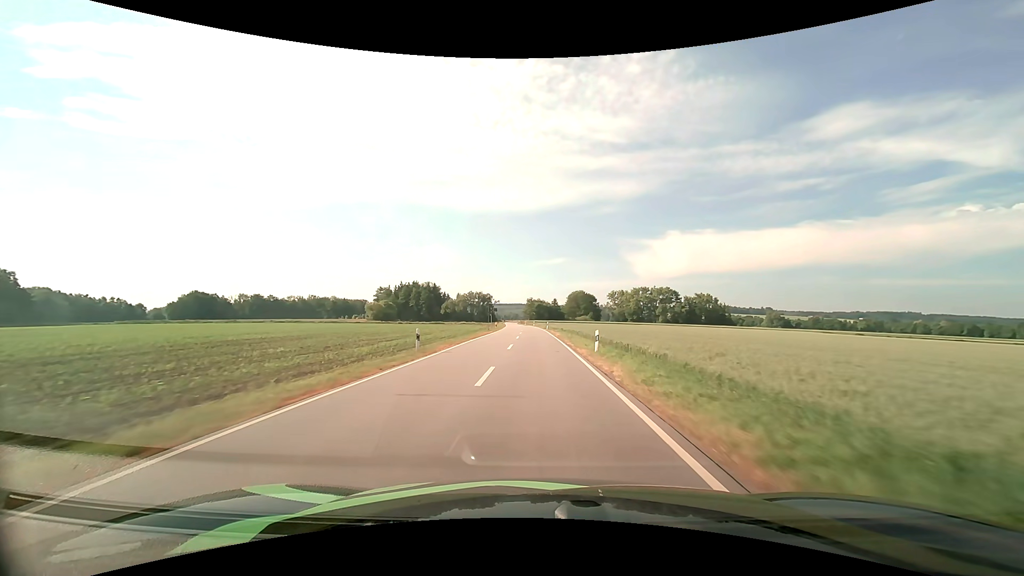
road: tertiary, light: Day
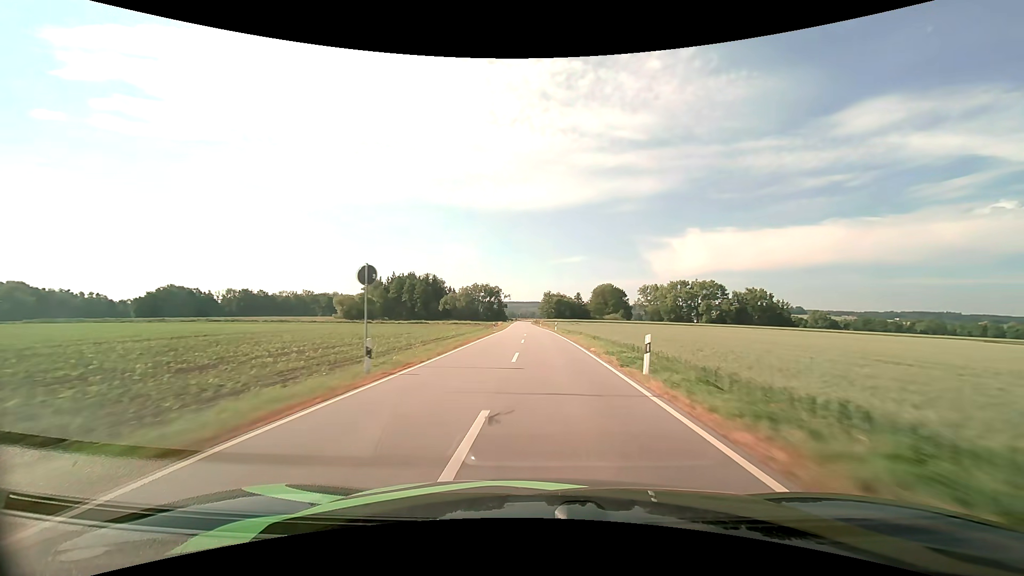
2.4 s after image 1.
(-1.0, +54.8) m; -2°
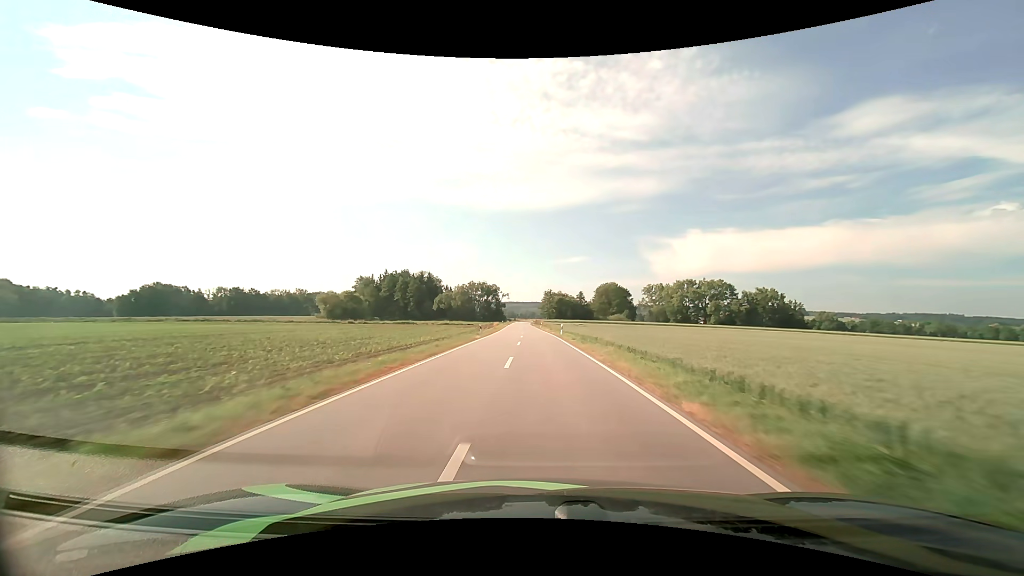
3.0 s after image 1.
(0.0, +13.9) m; 0°
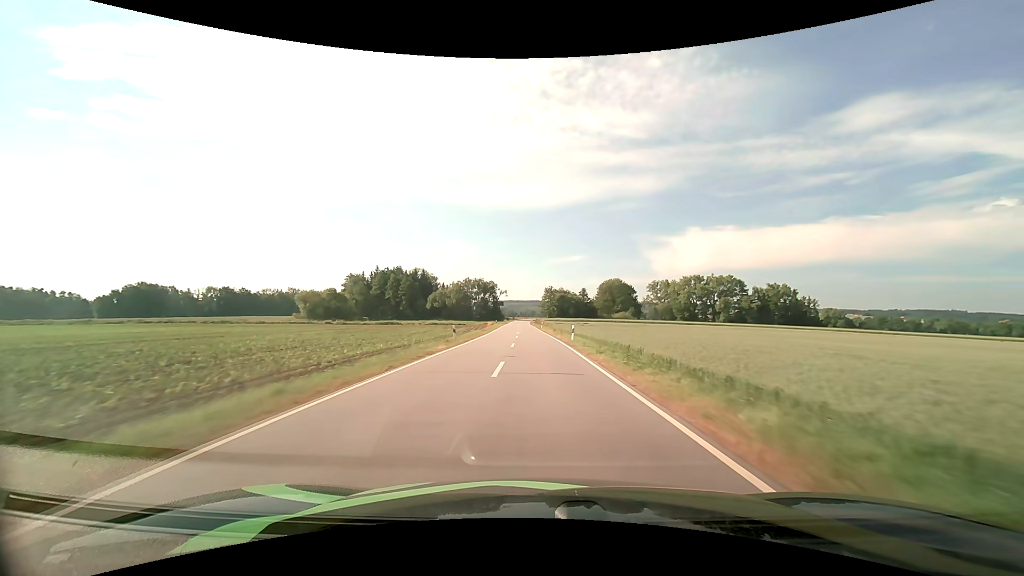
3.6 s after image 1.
(0.0, +14.0) m; 0°
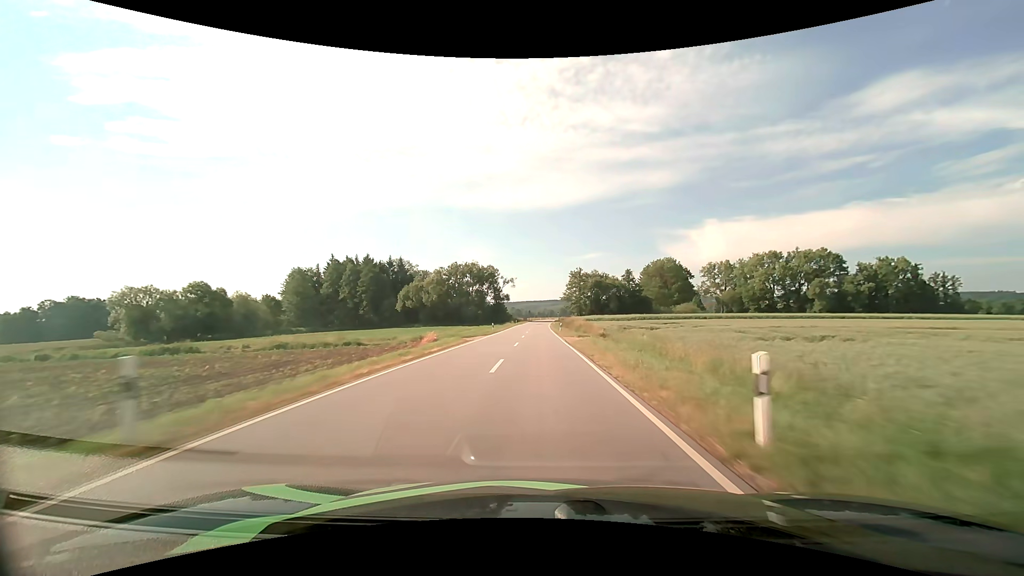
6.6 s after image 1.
(-1.5, +71.4) m; -2°
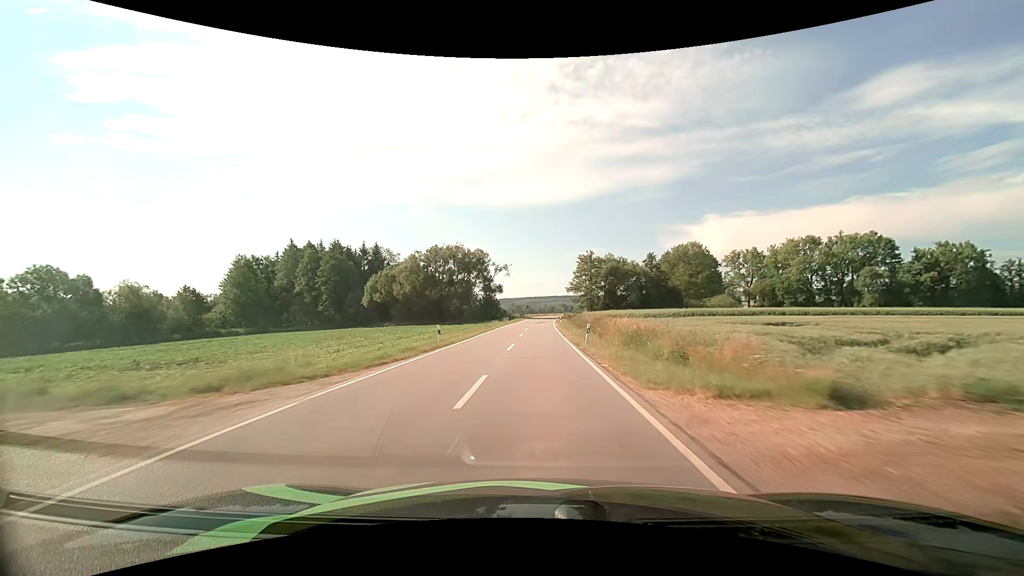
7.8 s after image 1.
(0.0, +28.9) m; 0°
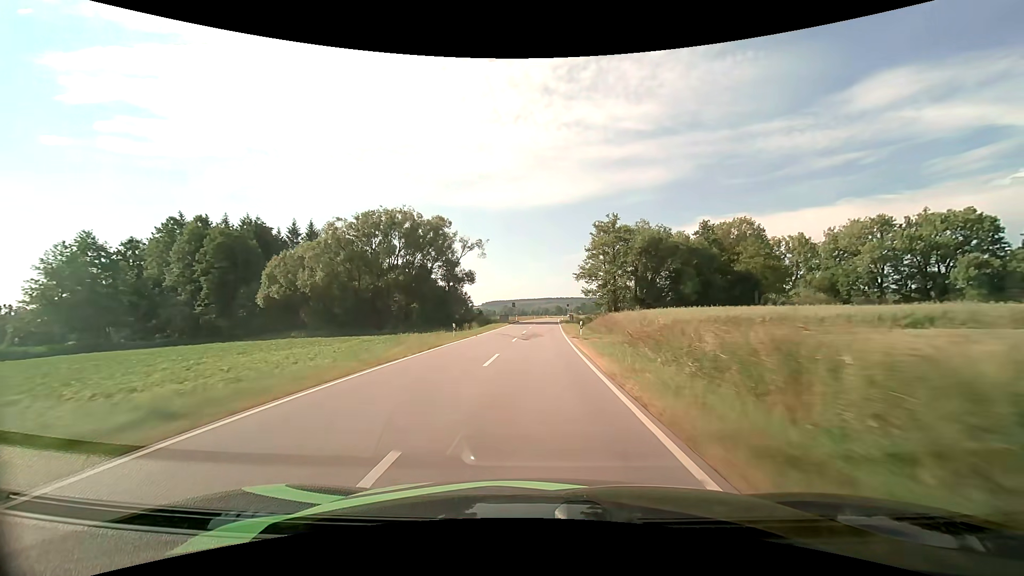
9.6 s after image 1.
(+0.1, +42.1) m; +1°
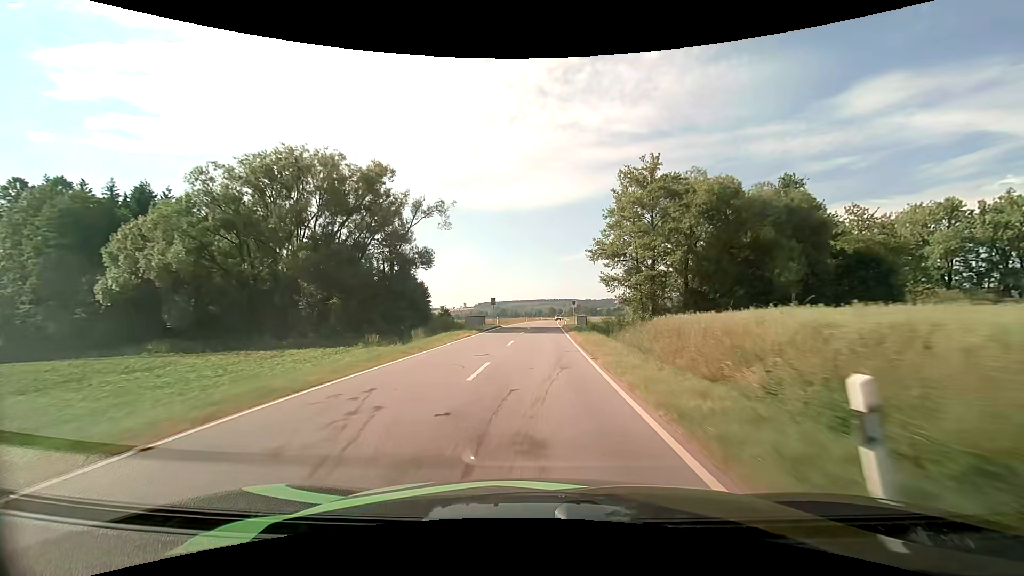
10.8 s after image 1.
(+0.1, +26.5) m; +1°
(0, +10) (0, +20) (0, +30) (0, +40) (+1, +50) (+1, +60) (+1, +70) (+2, +80) (+2, +90) (+2, +100) m
